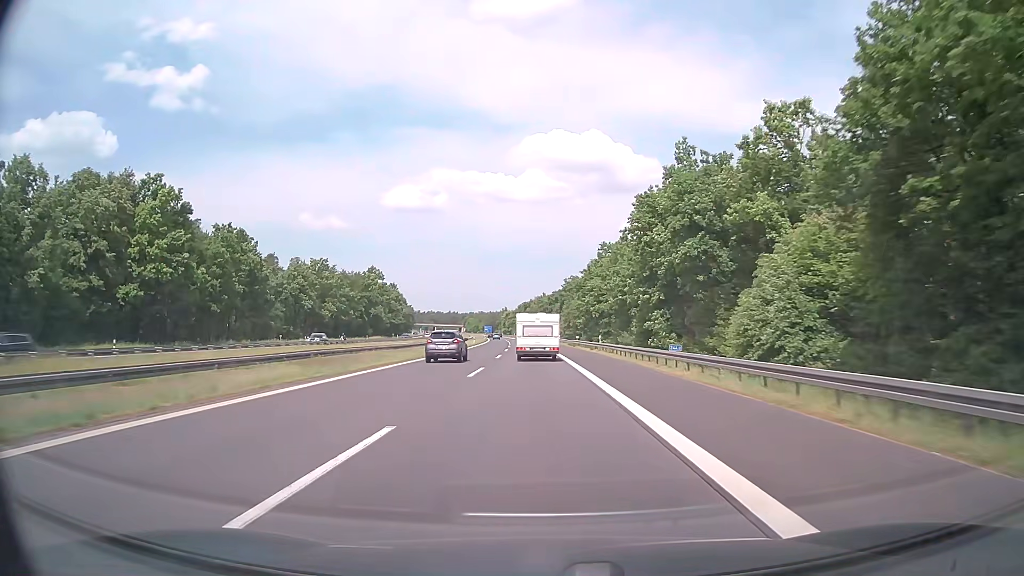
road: motorway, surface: asphalt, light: Day
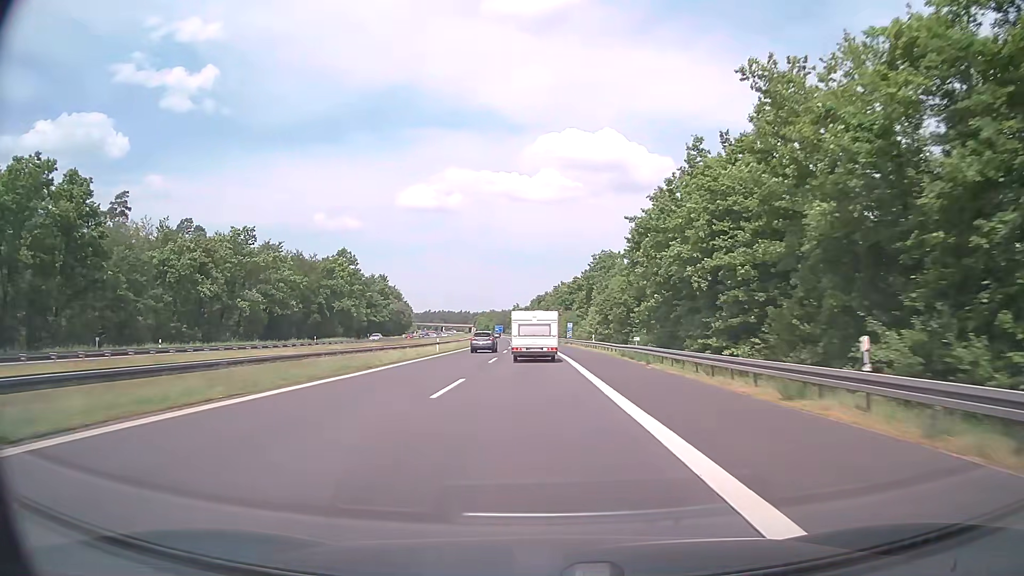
(-0.4, +43.0) m; -1°
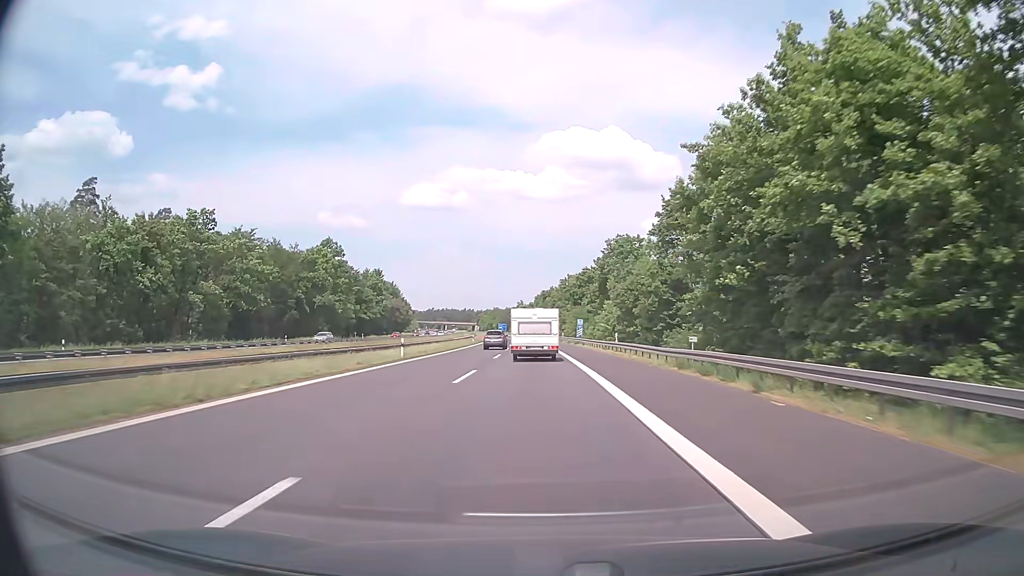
(-0.1, +14.5) m; -1°
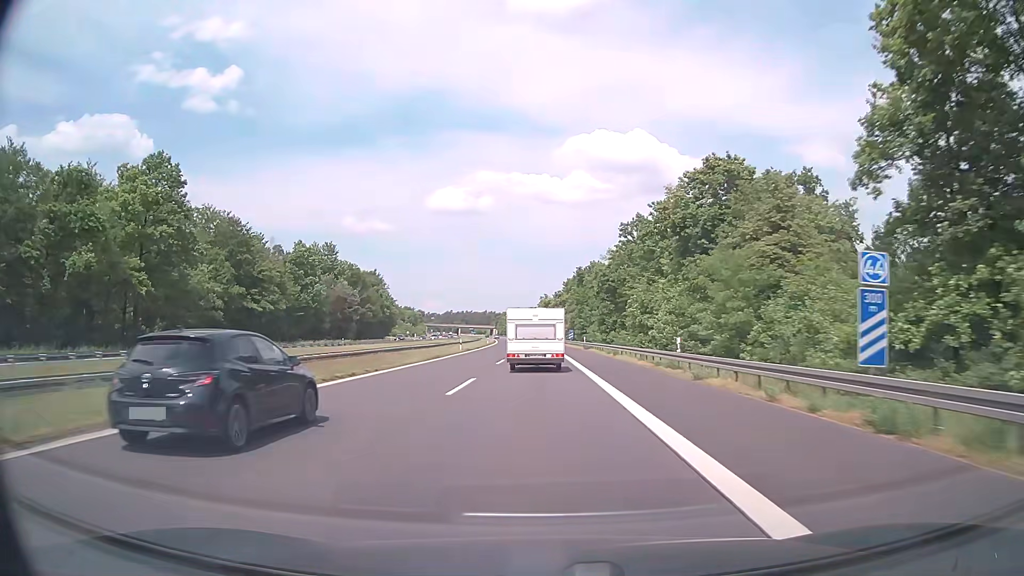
(-1.2, +73.6) m; -2°
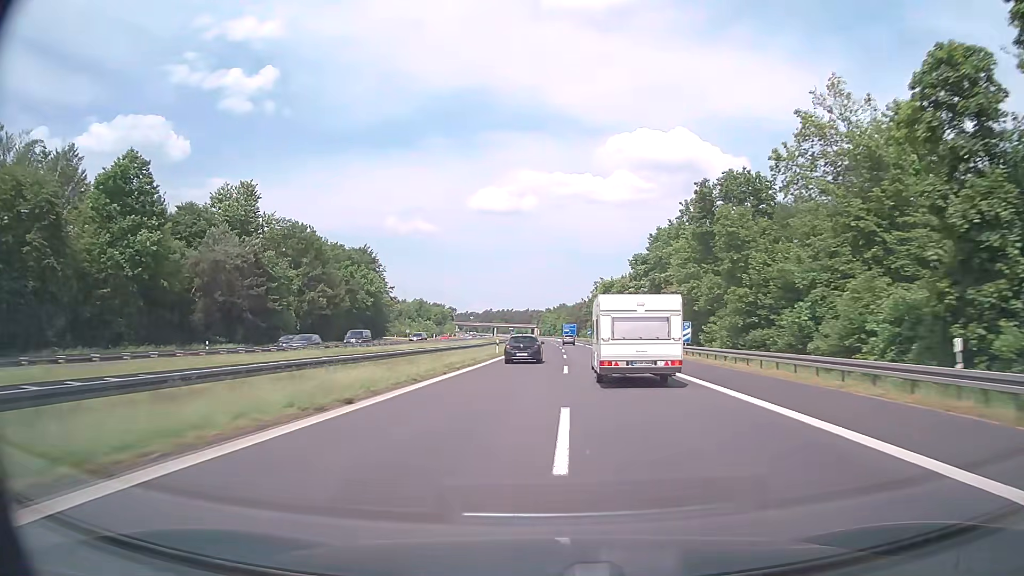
(-2.4, +63.1) m; -4°
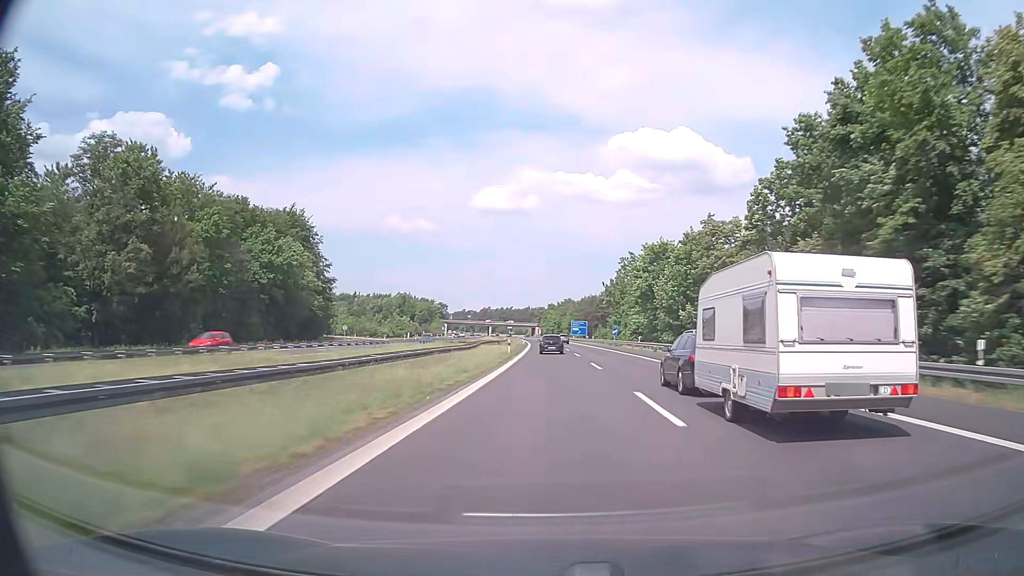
(-0.2, +50.5) m; 0°
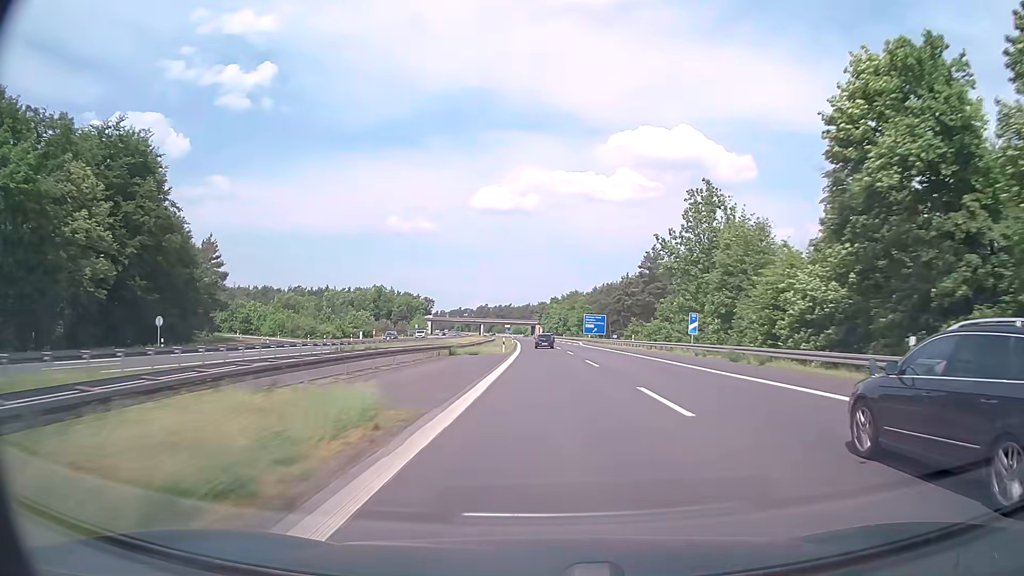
(+0.2, +52.8) m; 0°
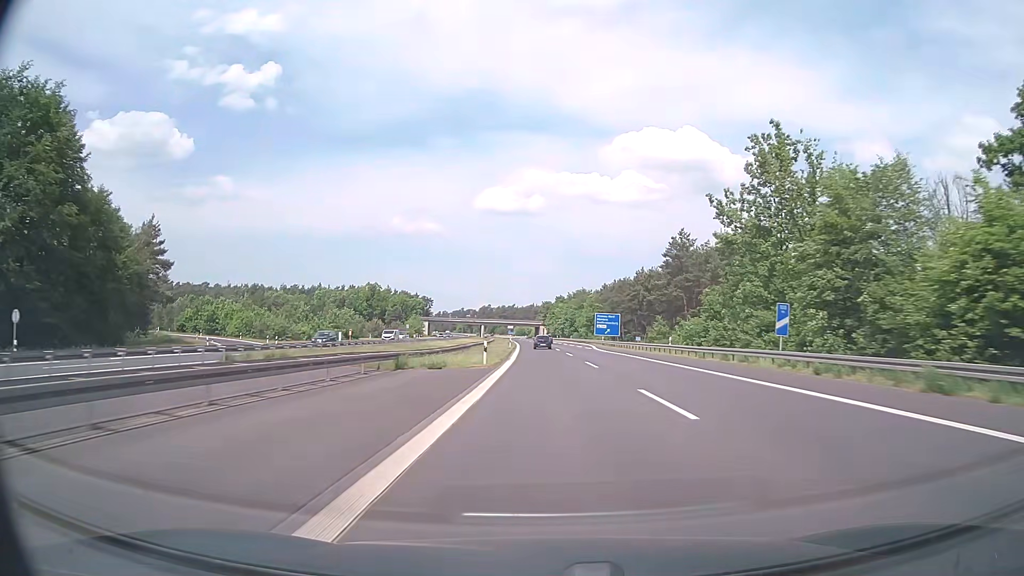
(-0.1, +18.1) m; -1°
(0, +10) (0, +20) (0, +30) (0, +40) (0, +50) (0, +60) (-1, +70) (-1, +80) (-1, +90) (-1, +100) m
